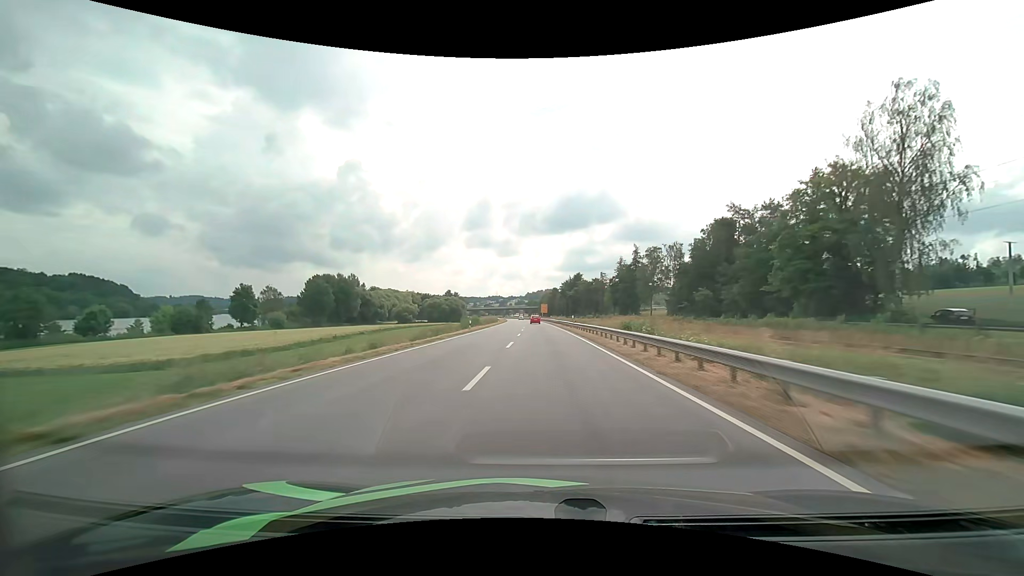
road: primary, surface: asphalt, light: Day
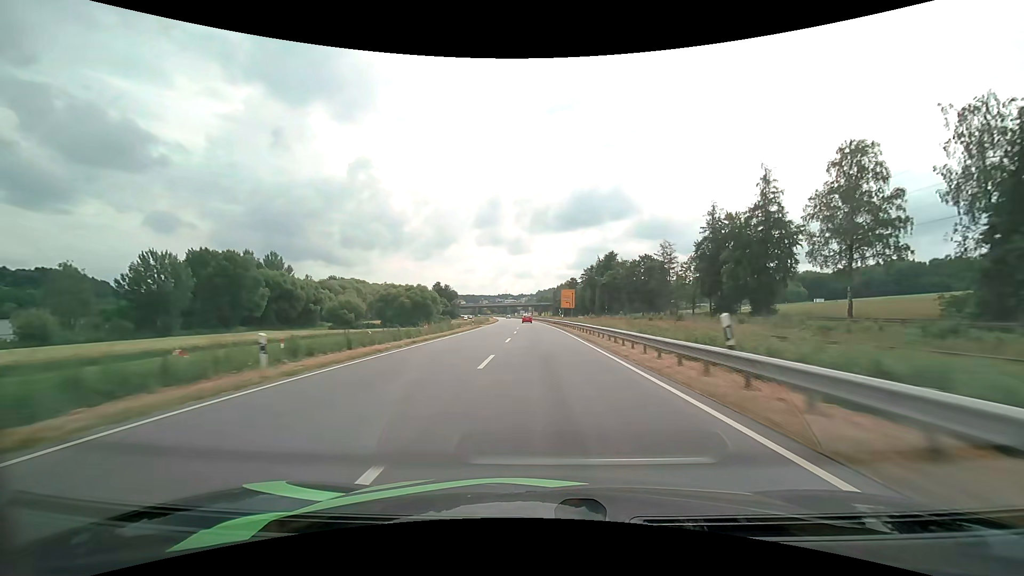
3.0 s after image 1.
(-0.8, +81.2) m; -1°
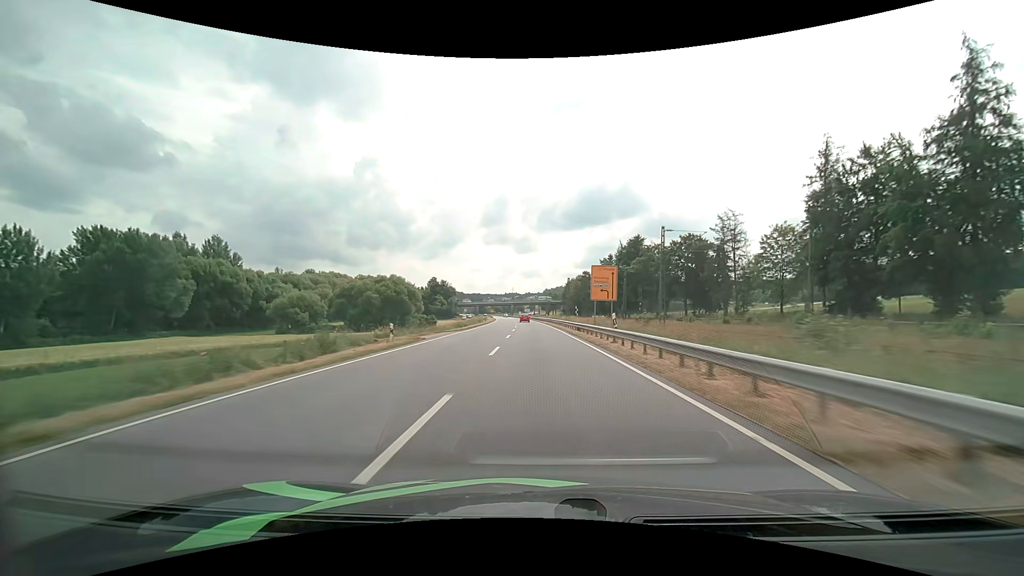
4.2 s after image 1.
(-0.2, +32.4) m; -1°
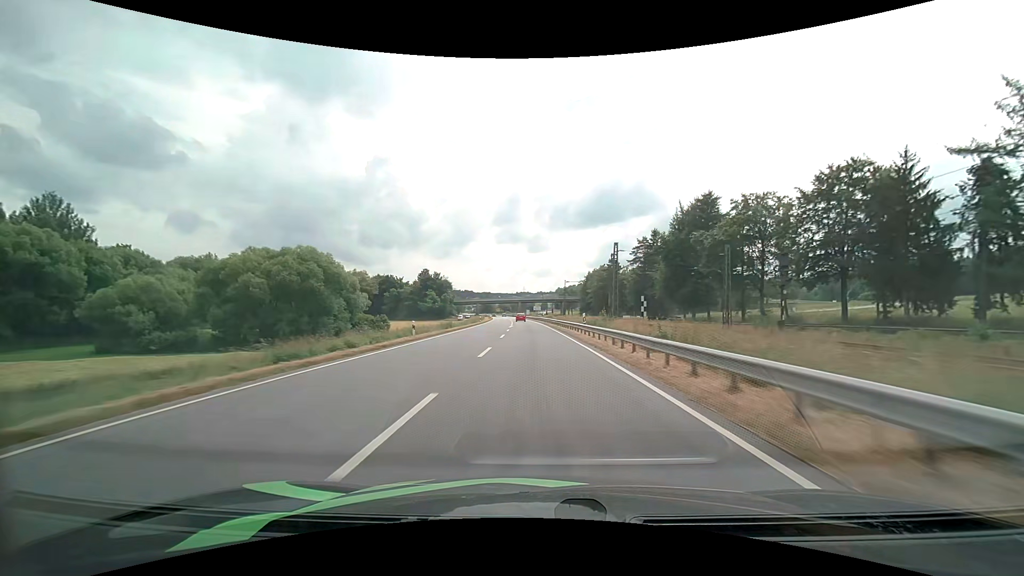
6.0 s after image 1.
(-0.5, +48.0) m; -1°
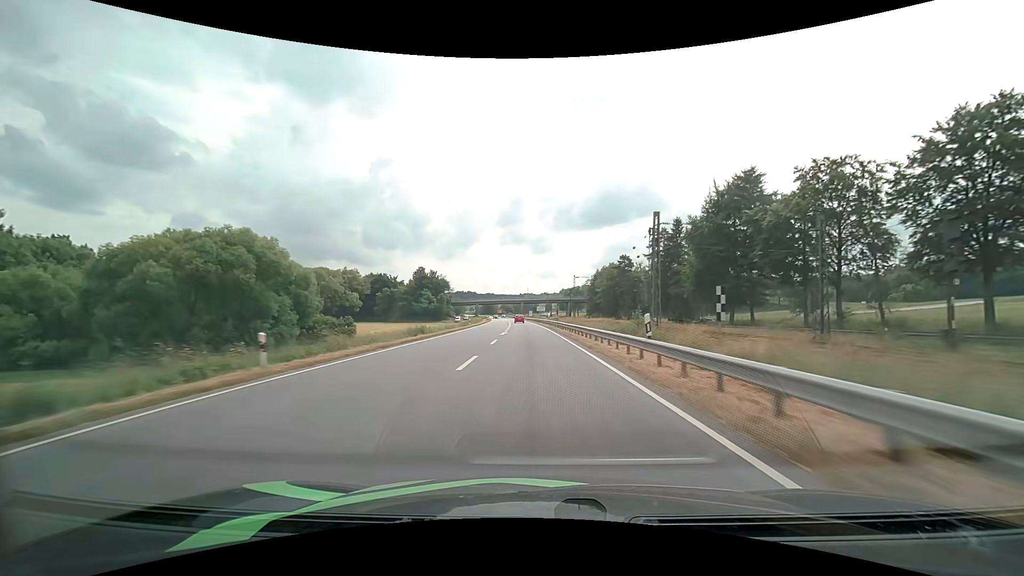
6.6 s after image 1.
(-0.1, +15.8) m; -1°
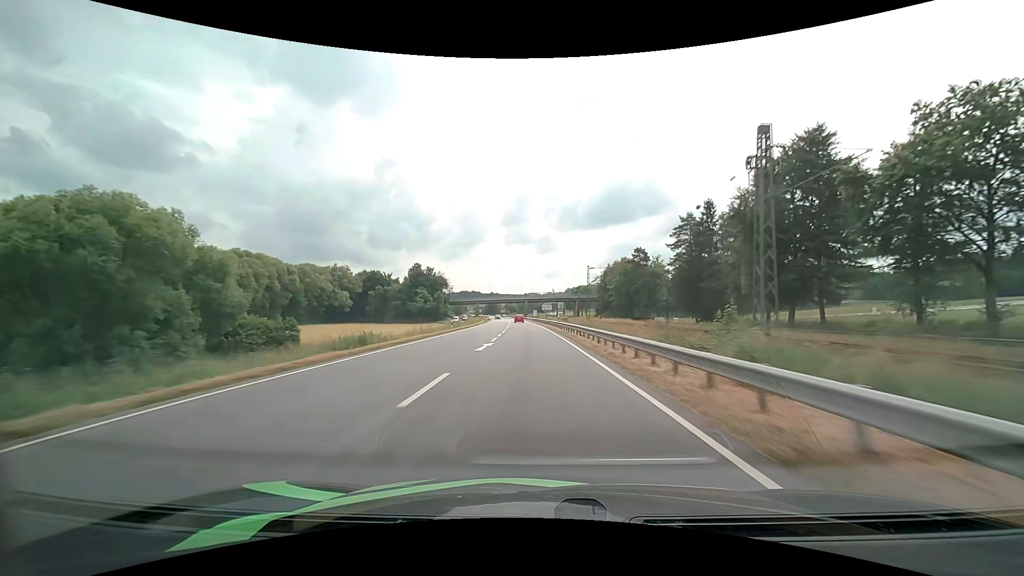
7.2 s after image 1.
(0.0, +15.8) m; 0°
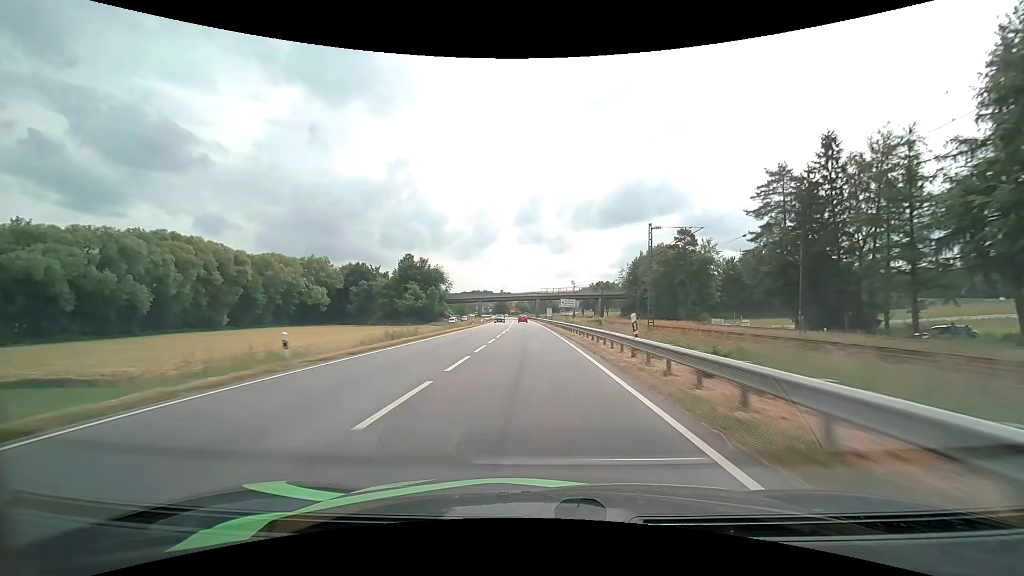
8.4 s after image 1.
(-0.4, +31.6) m; -1°
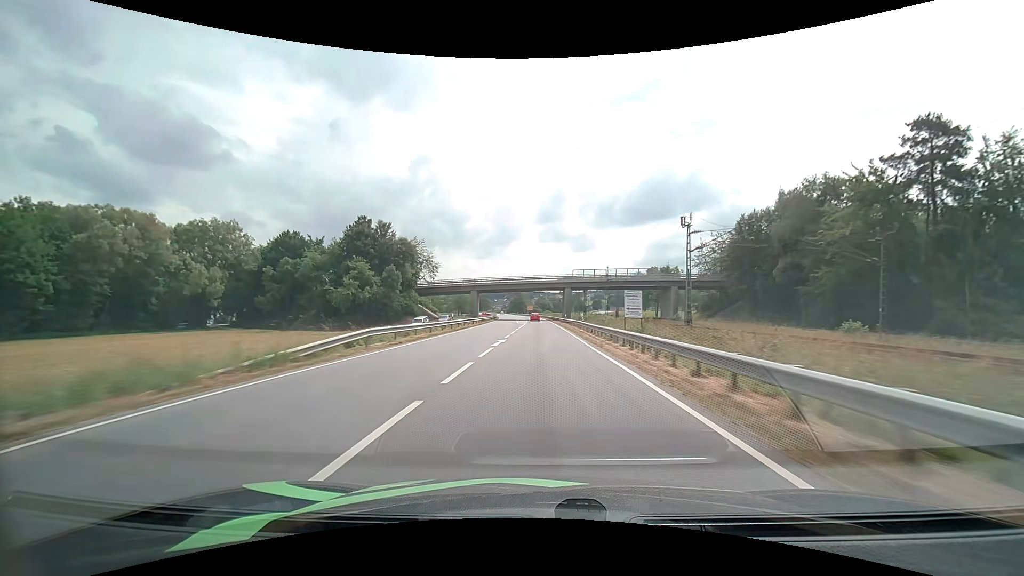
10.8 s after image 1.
(-1.7, +62.6) m; -3°
(0, +10) (0, +20) (0, +30) (0, +40) (0, +50) (0, +60) (0, +70) (0, +80) (-1, +90) (-1, +100) m
